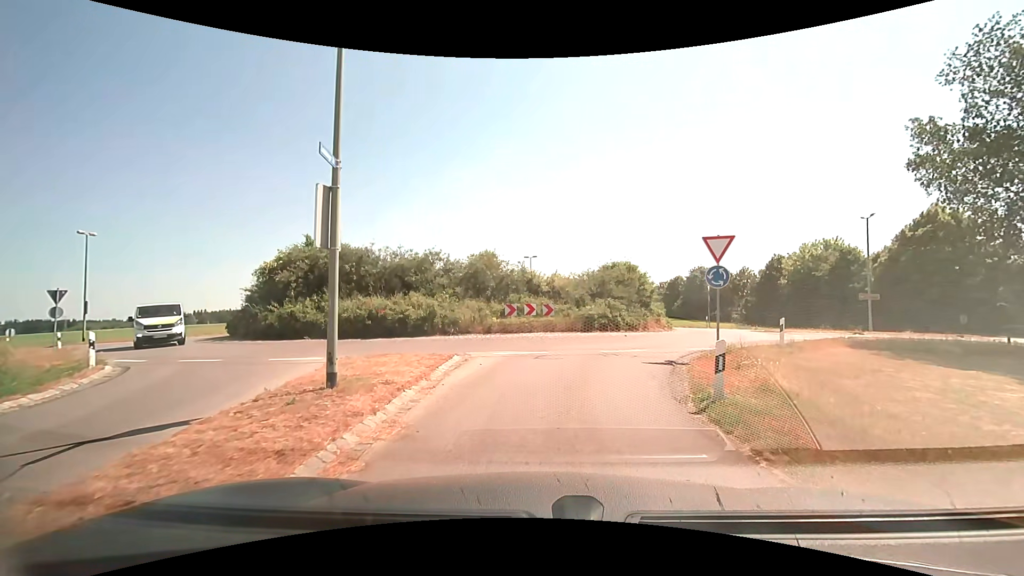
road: tertiary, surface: asphalt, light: Day
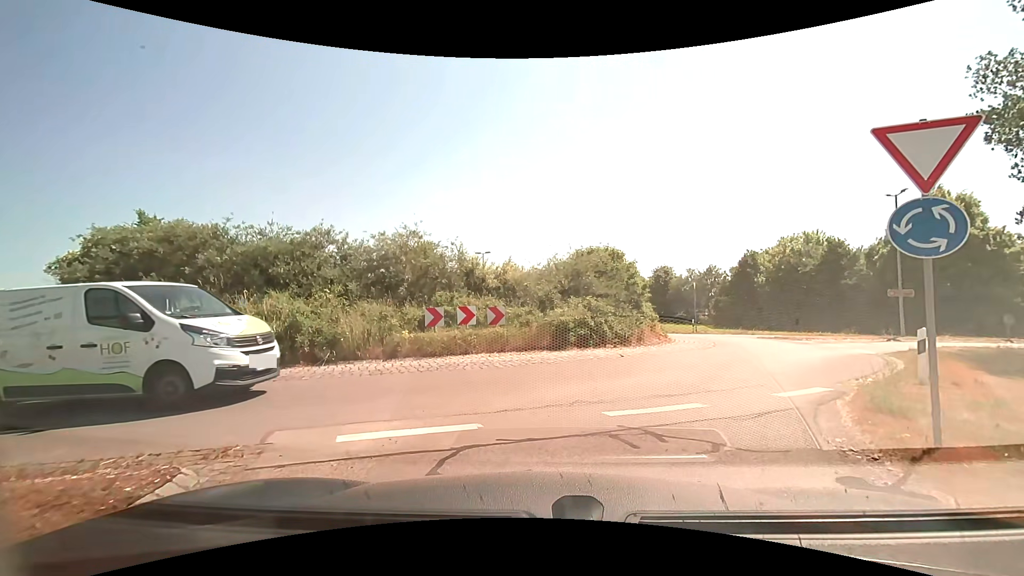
(+0.3, +8.1) m; +5°
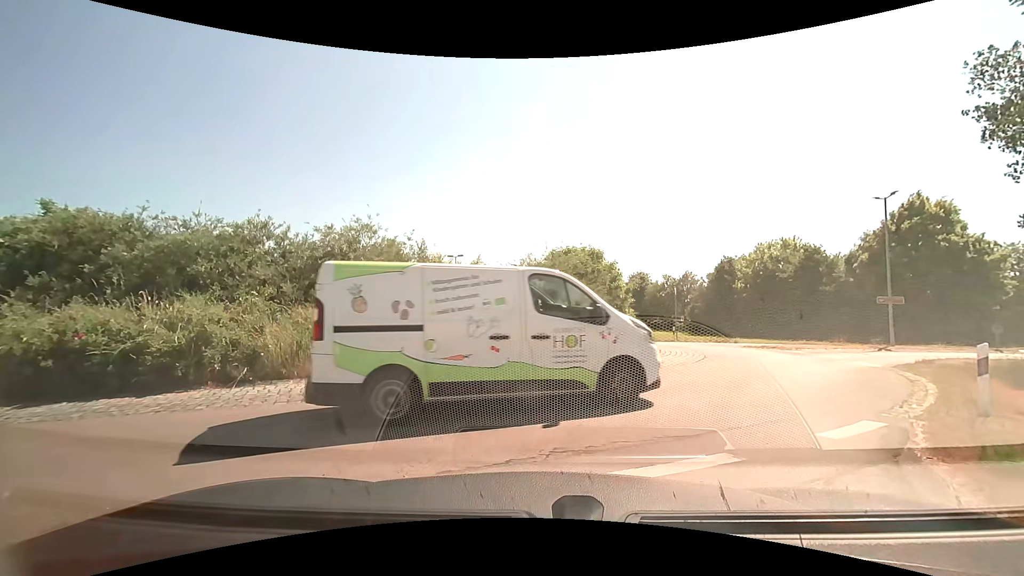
(0.0, +2.1) m; +4°
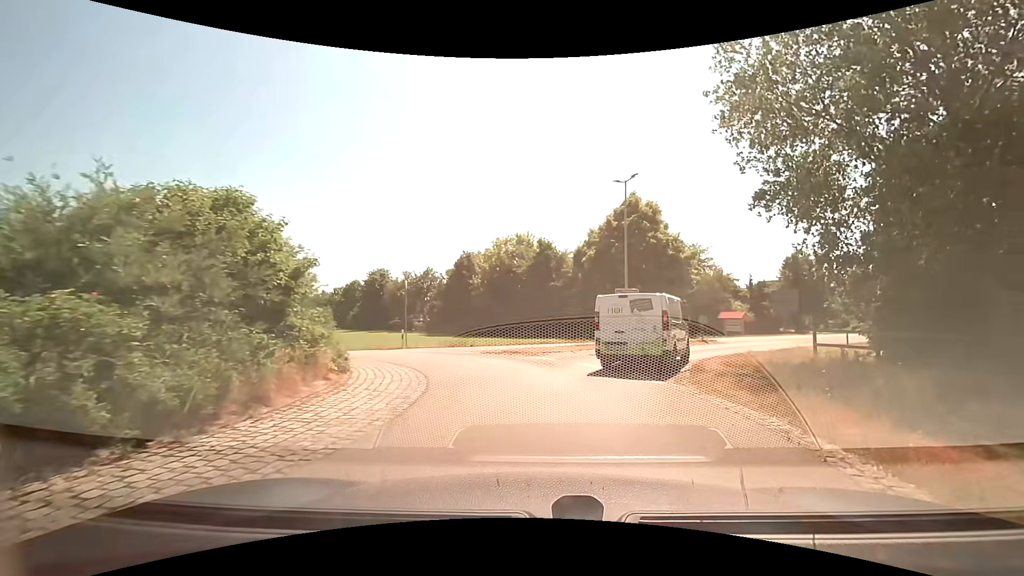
(+1.8, +8.3) m; +28°
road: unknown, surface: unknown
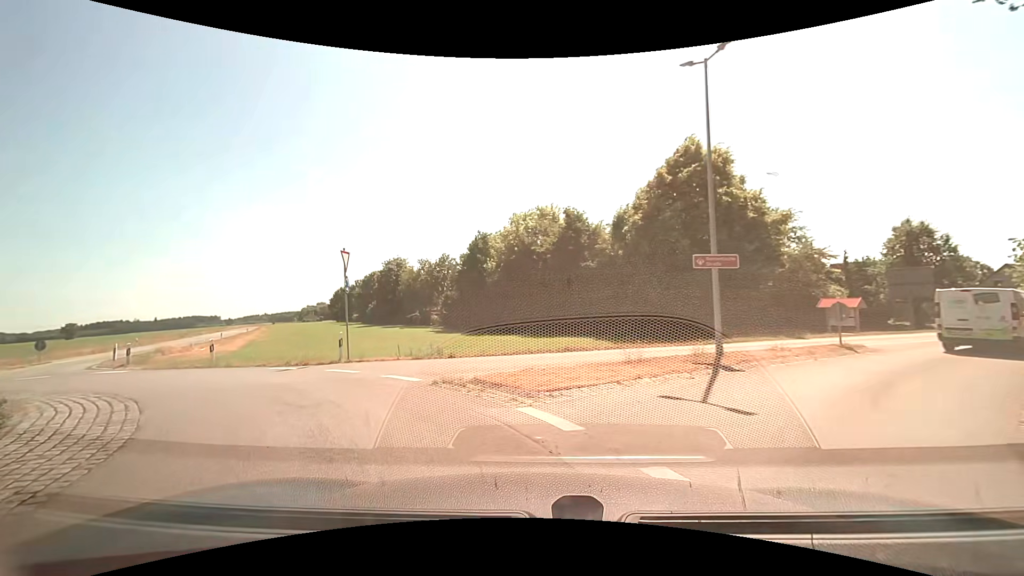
(+0.6, +10.6) m; -5°
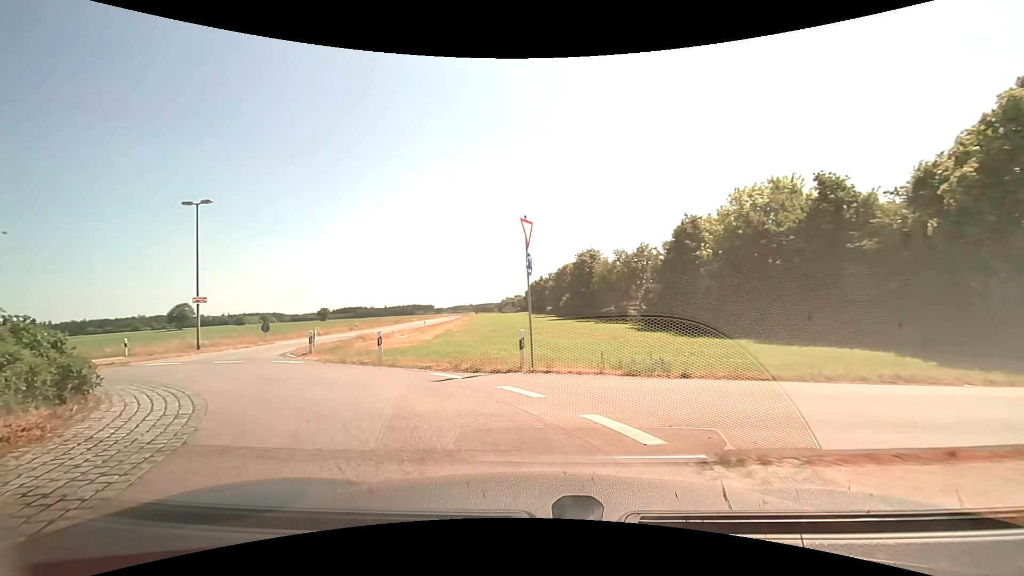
(-1.1, +5.4) m; -22°
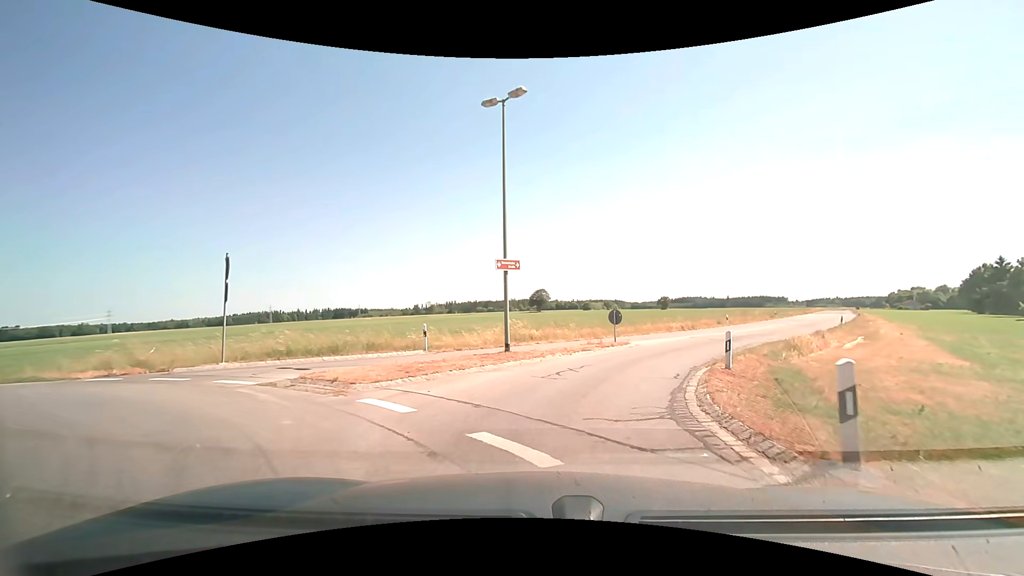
(-7.2, +14.7) m; -37°
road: tertiary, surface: asphalt
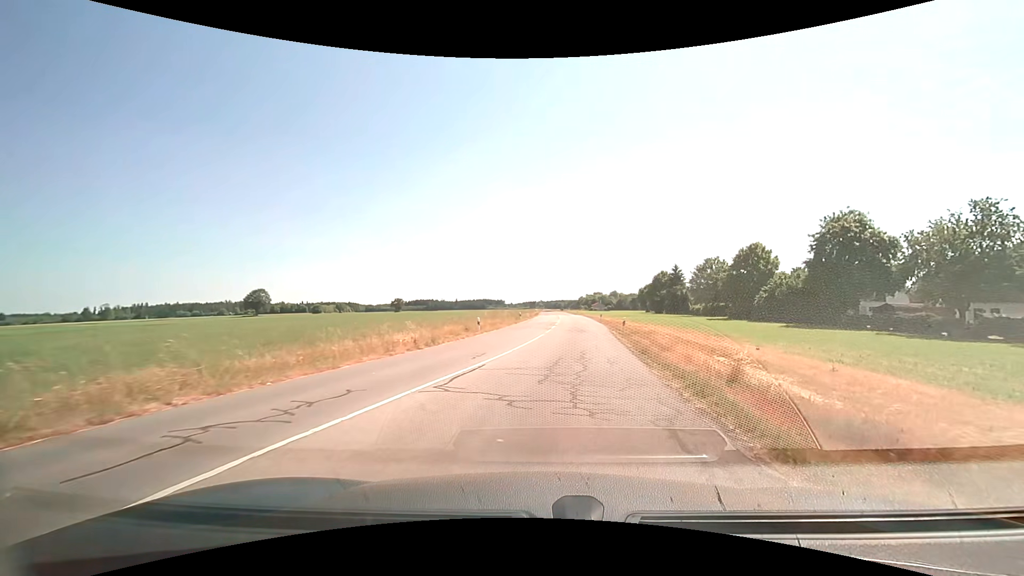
(+4.4, +18.9) m; +30°
(0, +10) (+1, +20) (+2, +30) (+3, +40) (+4, +50) (+4, +60) (+5, +70) (+5, +80) (+5, +90) (+5, +100) m
